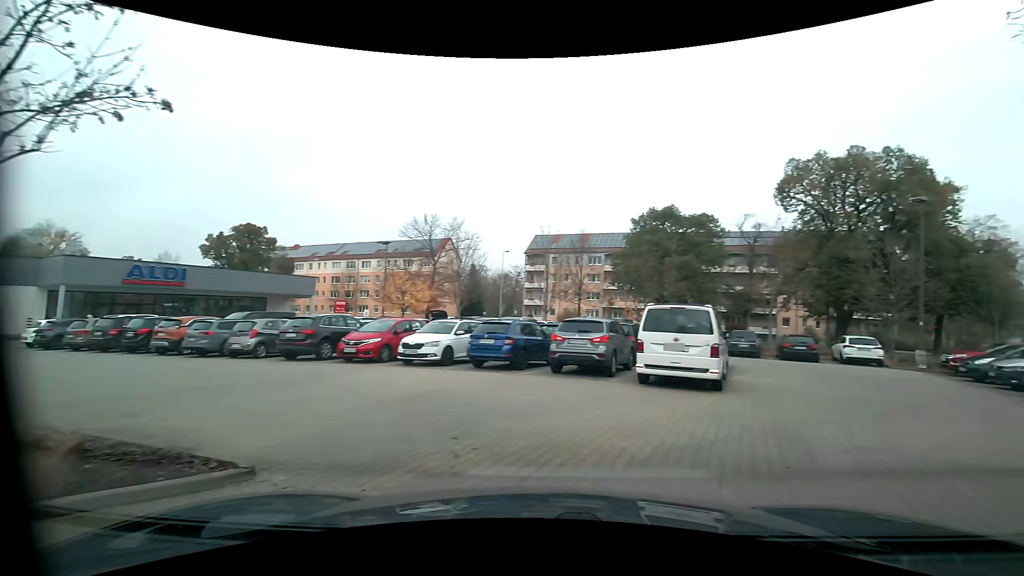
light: Day
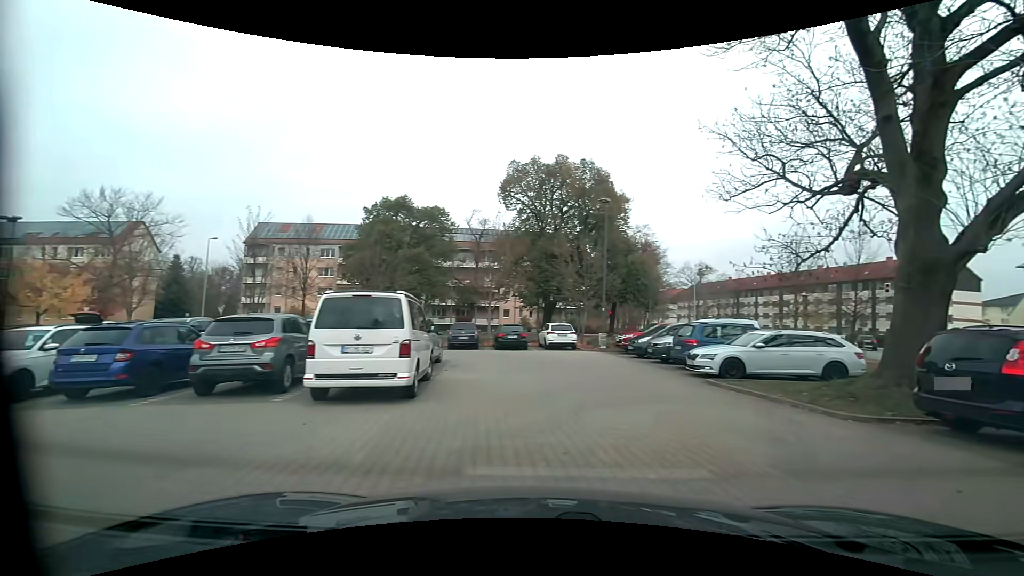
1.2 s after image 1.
(+1.0, +3.1) m; +29°
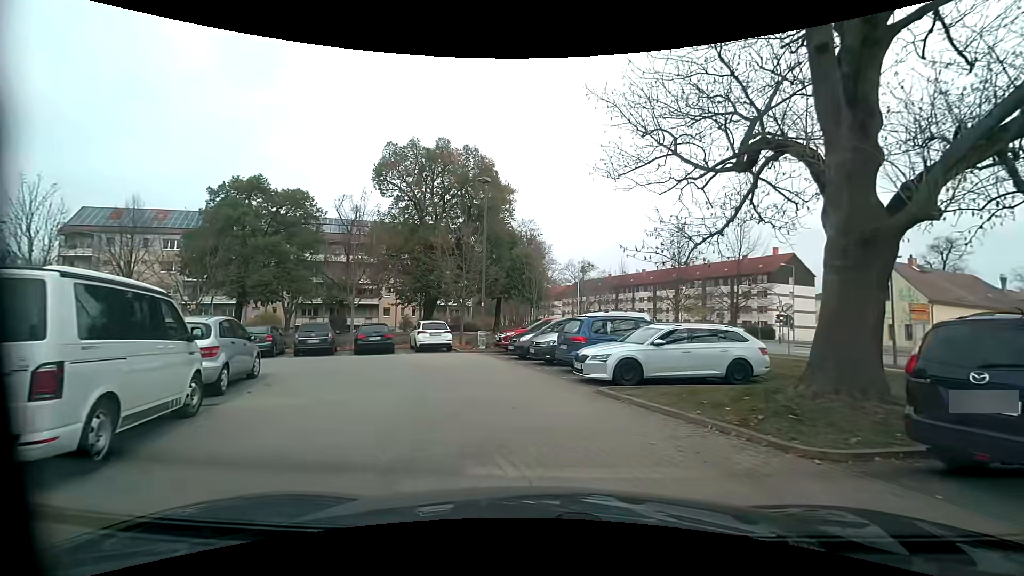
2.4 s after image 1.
(+0.7, +3.9) m; +15°
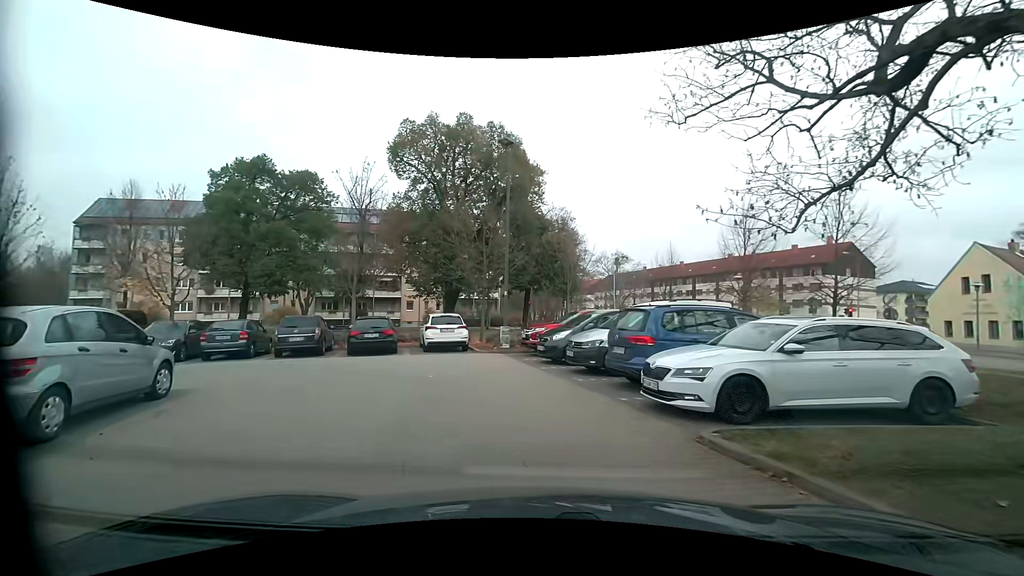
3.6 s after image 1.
(-0.2, +4.7) m; -4°
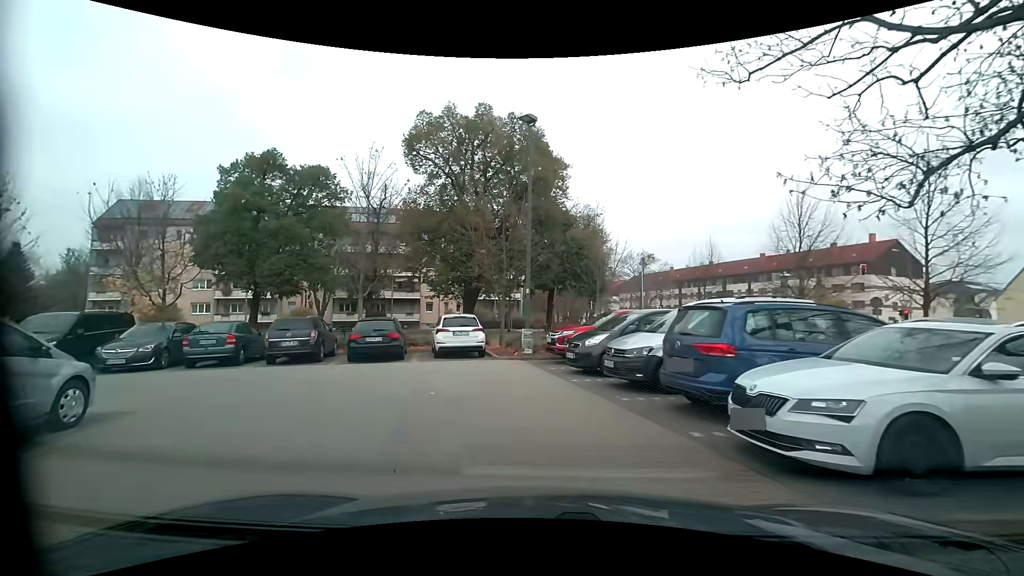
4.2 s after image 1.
(-0.1, +2.4) m; -4°
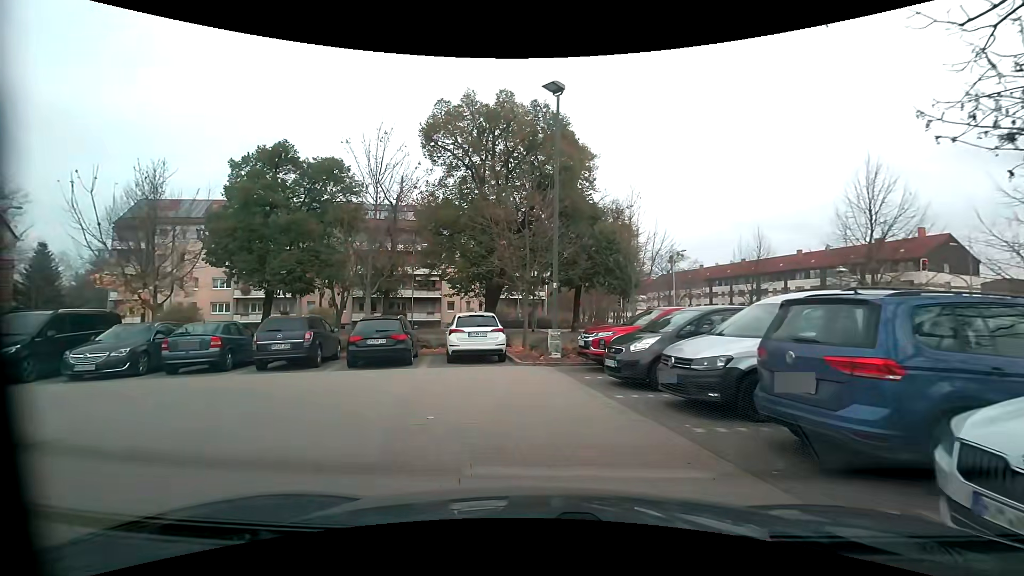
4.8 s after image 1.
(0.0, +2.3) m; -2°
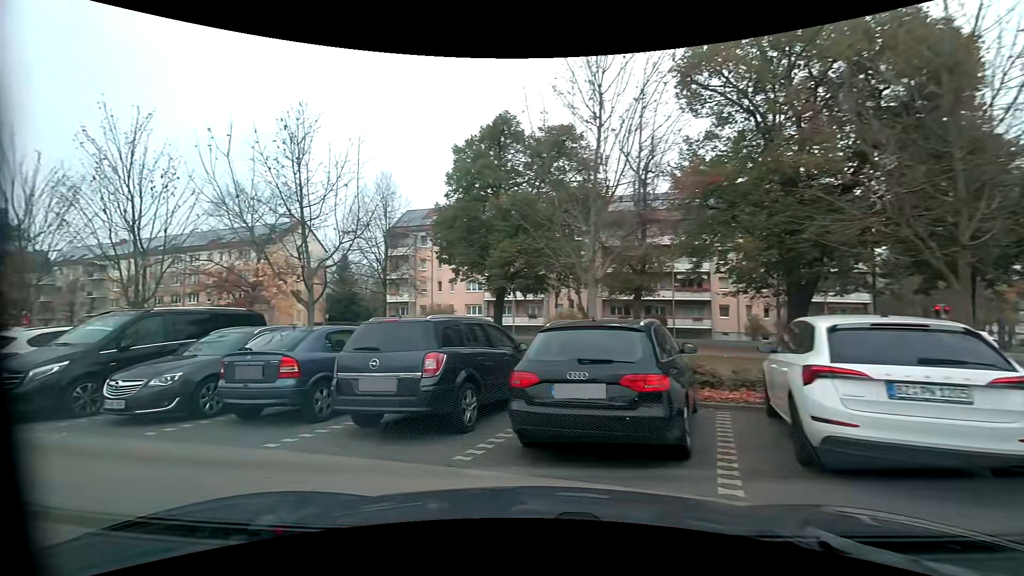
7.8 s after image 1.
(-1.2, +9.0) m; -30°
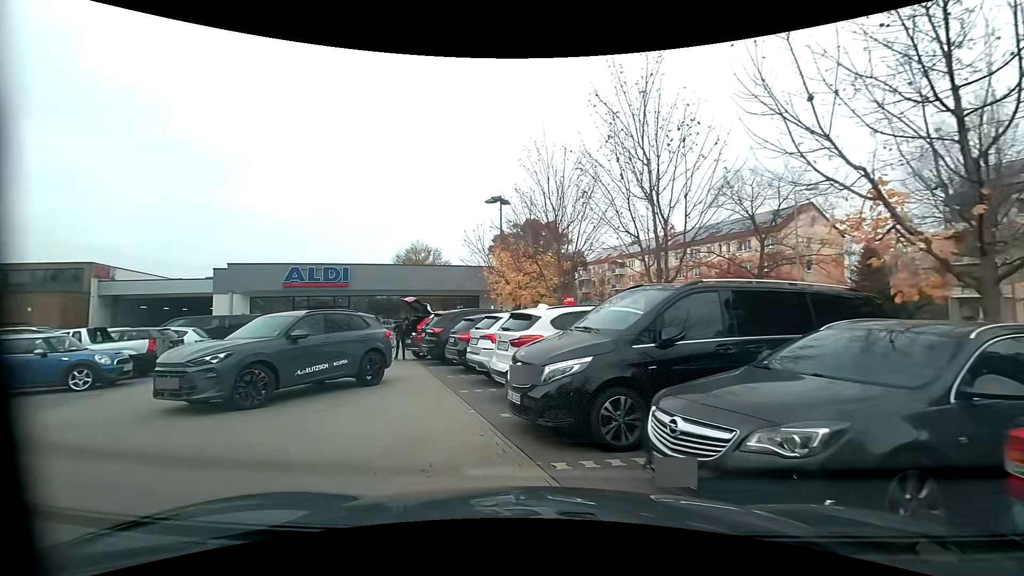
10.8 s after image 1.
(-2.5, +5.4) m; -51°
